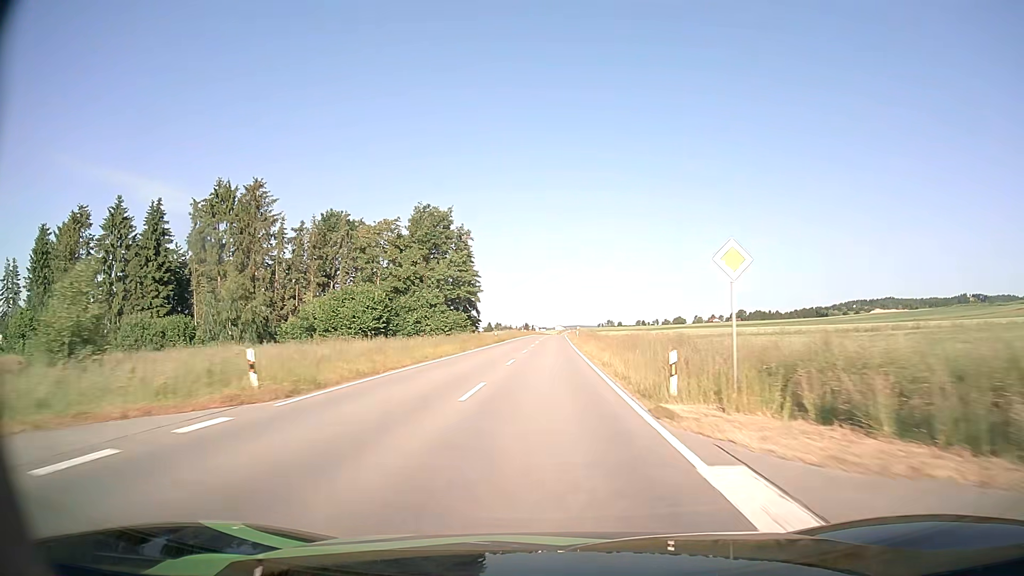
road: tertiary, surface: asphalt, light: Day
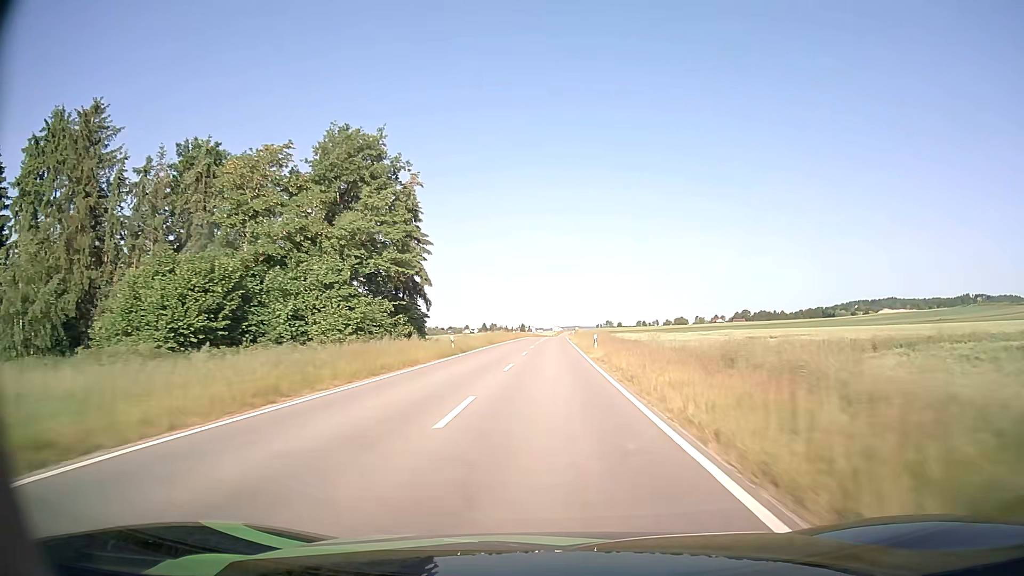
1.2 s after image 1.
(0.0, +28.2) m; 0°
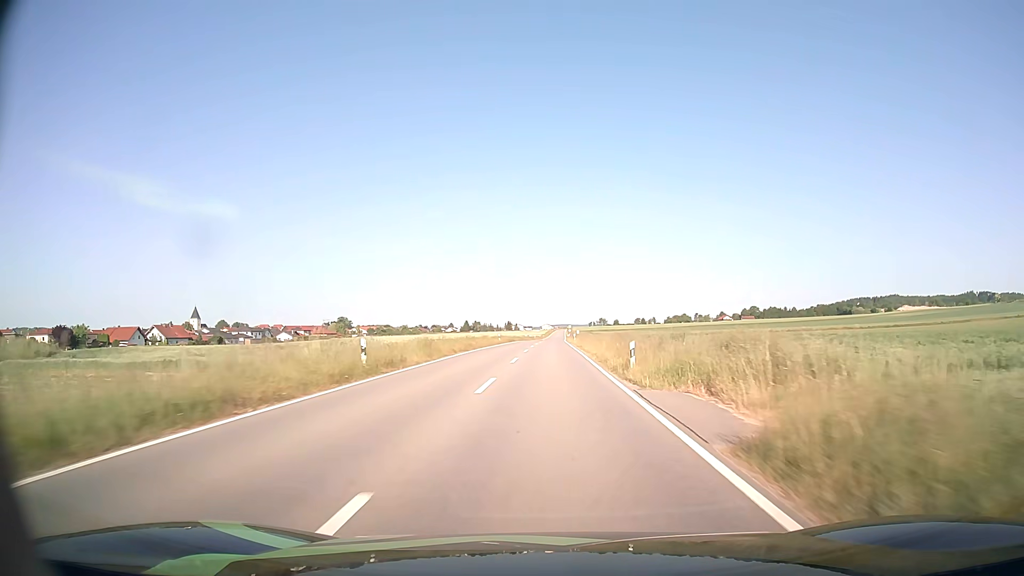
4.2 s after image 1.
(+0.6, +69.9) m; +1°
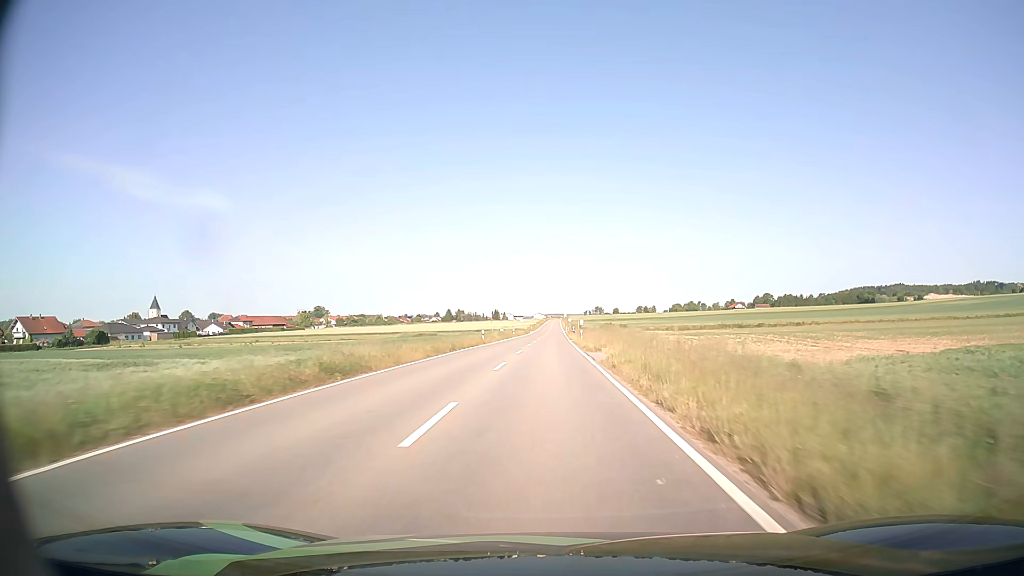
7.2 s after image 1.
(+0.5, +68.7) m; +1°
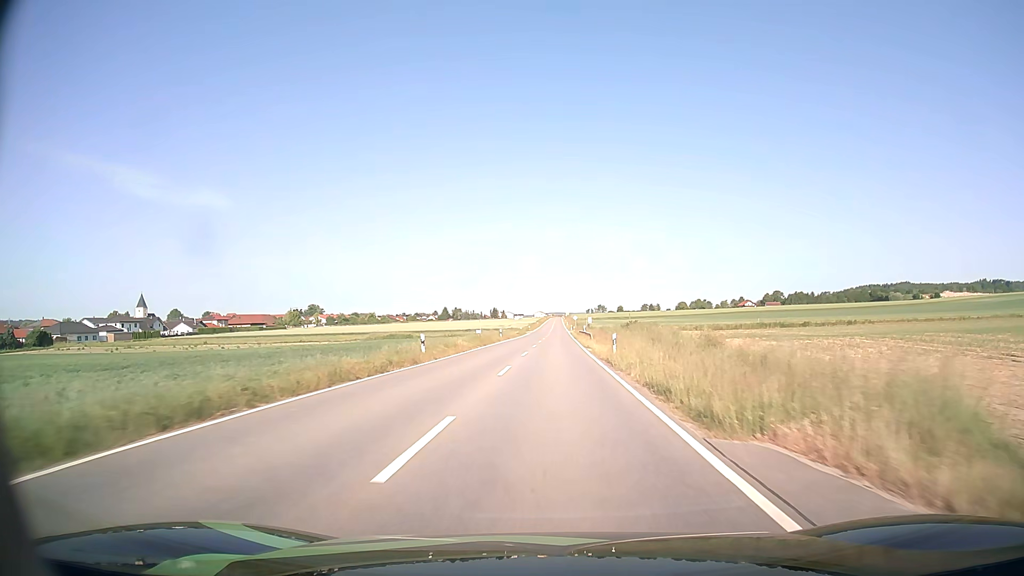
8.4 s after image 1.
(0.0, +26.0) m; 0°
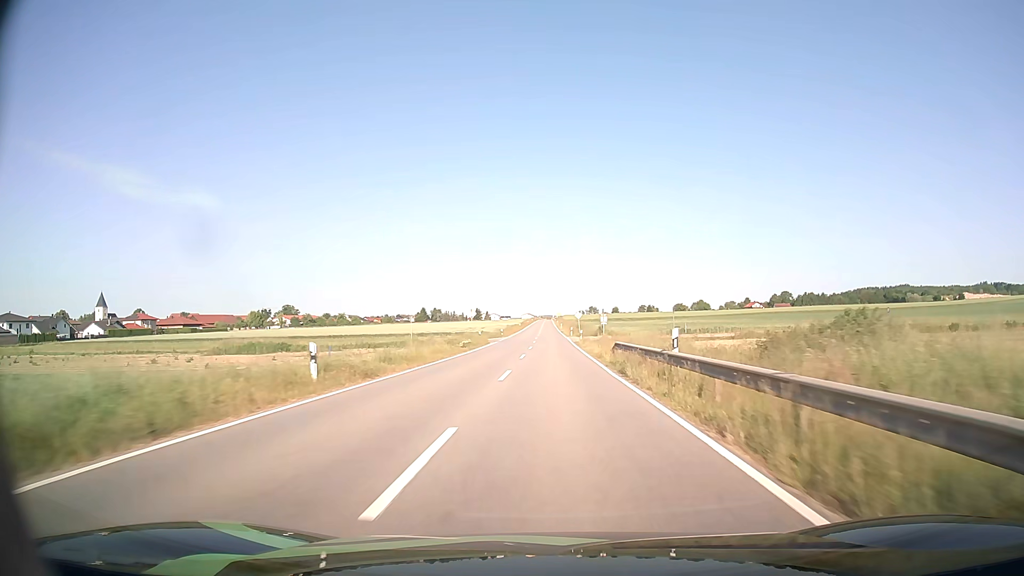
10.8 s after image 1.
(+0.3, +50.8) m; +1°
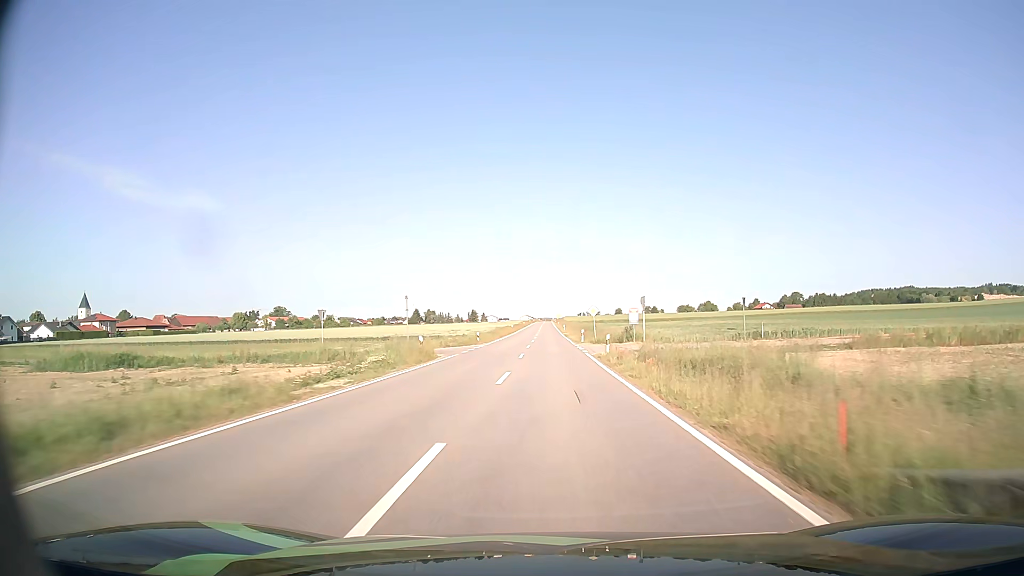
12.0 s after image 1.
(0.0, +25.9) m; 0°
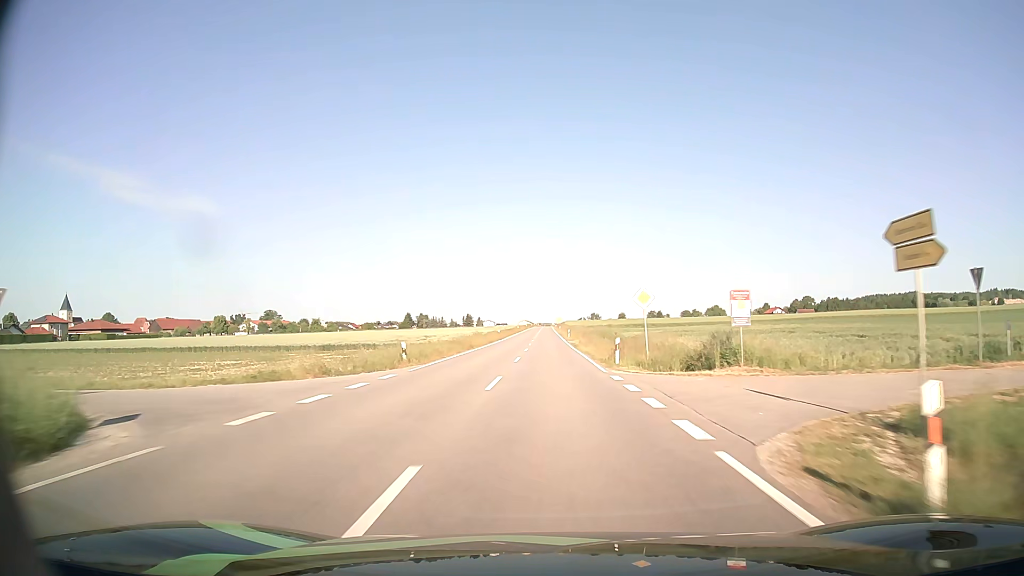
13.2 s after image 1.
(0.0, +26.5) m; 0°
(0, +10) (0, +20) (0, +30) (0, +40) (0, +50) (0, +60) (0, +70) (0, +80) (0, +90) (0, +100) m
